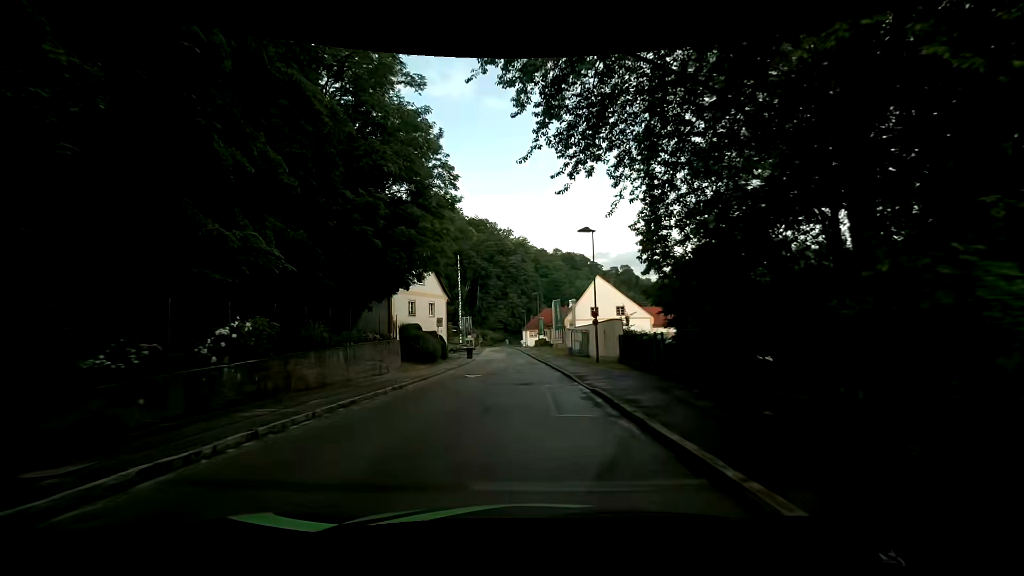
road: residential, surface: asphalt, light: Day
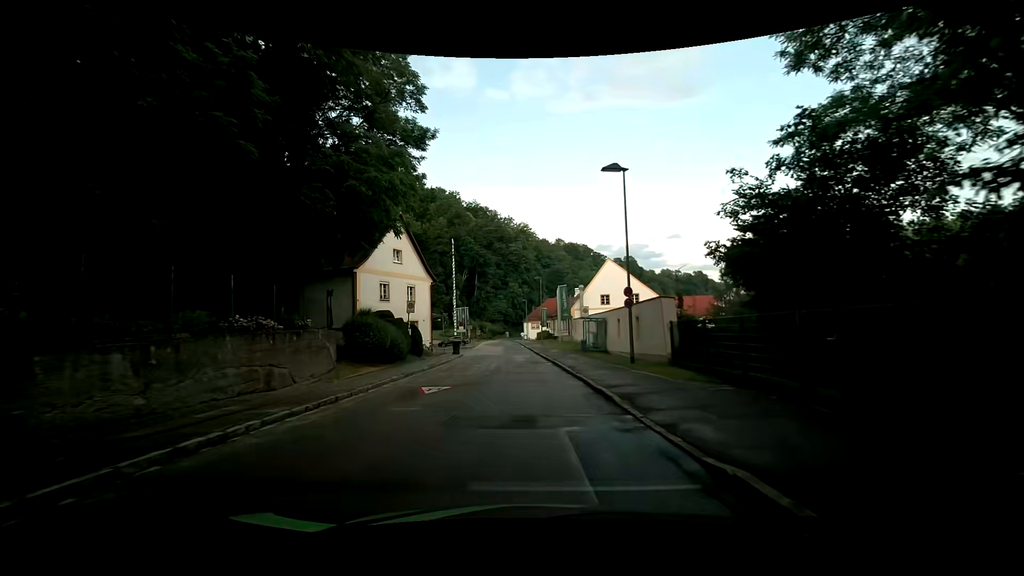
(-0.1, +9.7) m; 0°
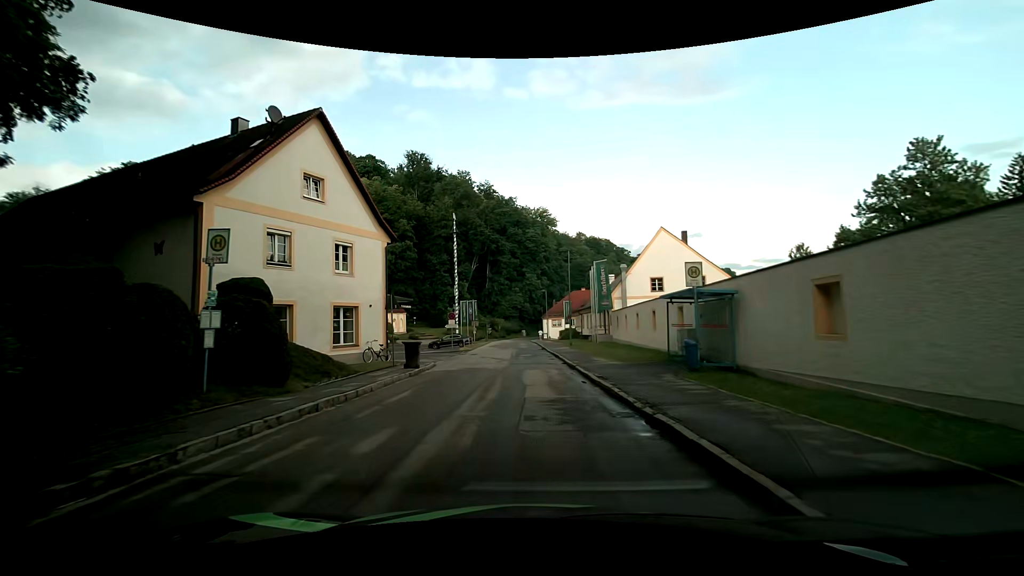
(-0.4, +19.2) m; -3°
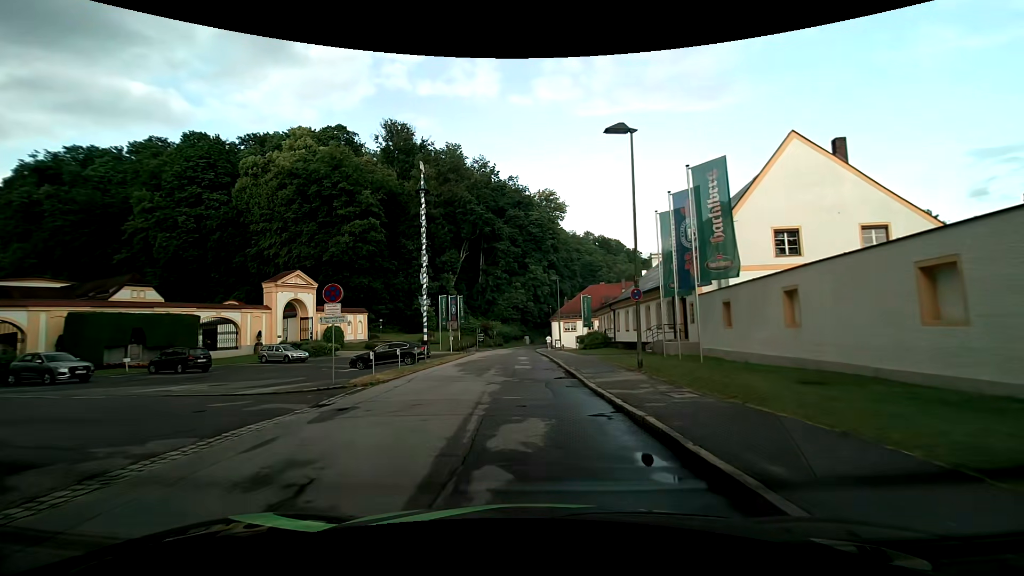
(-0.1, +25.0) m; 0°
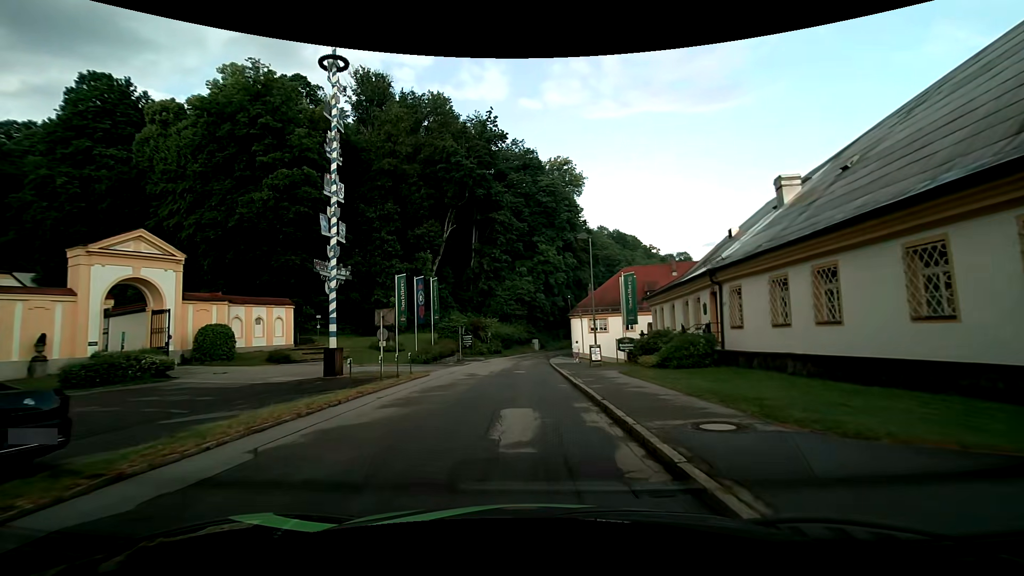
(-0.2, +24.5) m; -1°
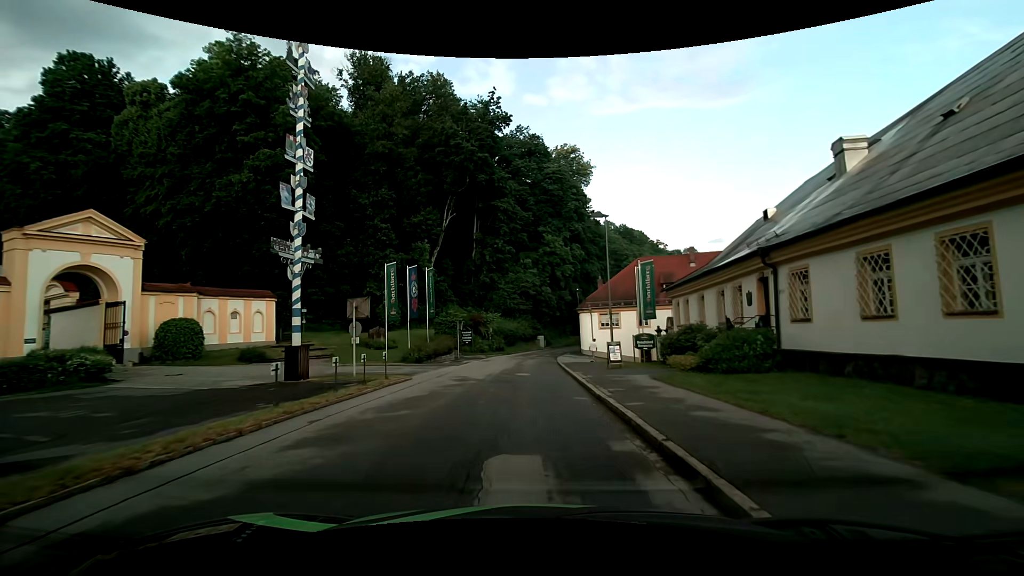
(0.0, +4.4) m; 0°
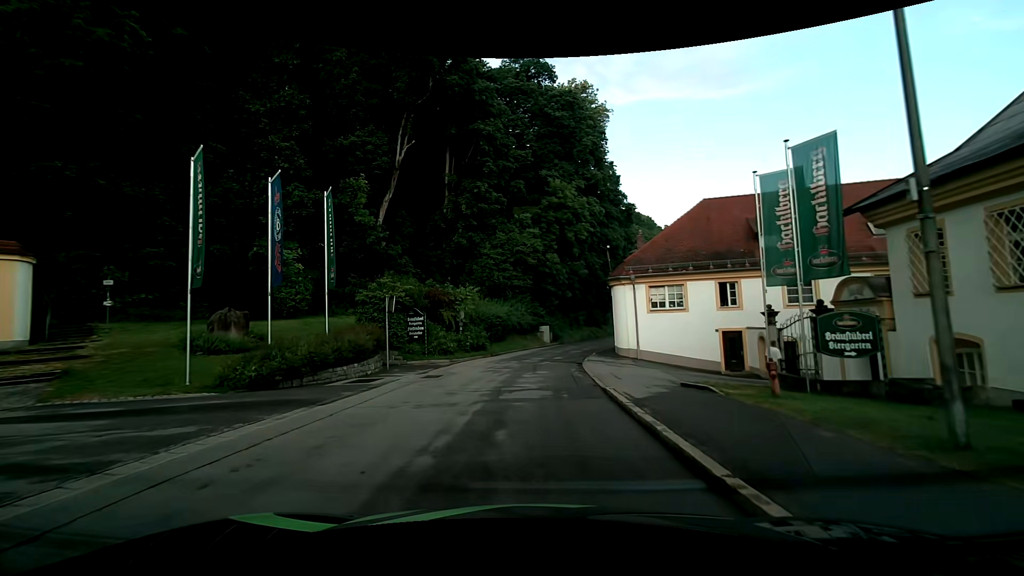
(-0.2, +21.2) m; 0°
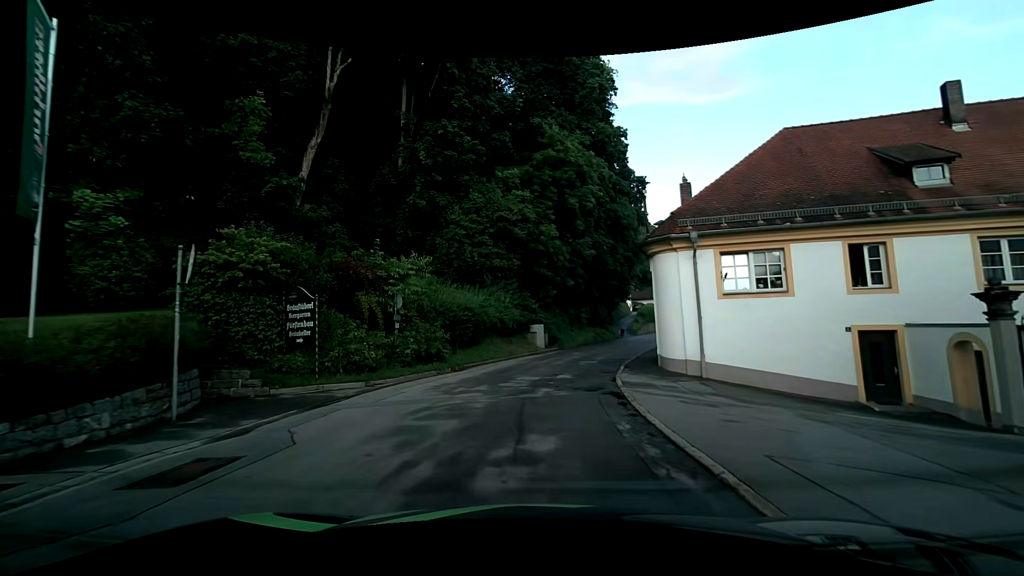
(+0.1, +12.5) m; +1°
(0, +10) (+2, +20) (+4, +29) (+8, +39) (+11, +48) (+15, +58) (+19, +67) (+22, +76) (+25, +86) (+29, +95) m
